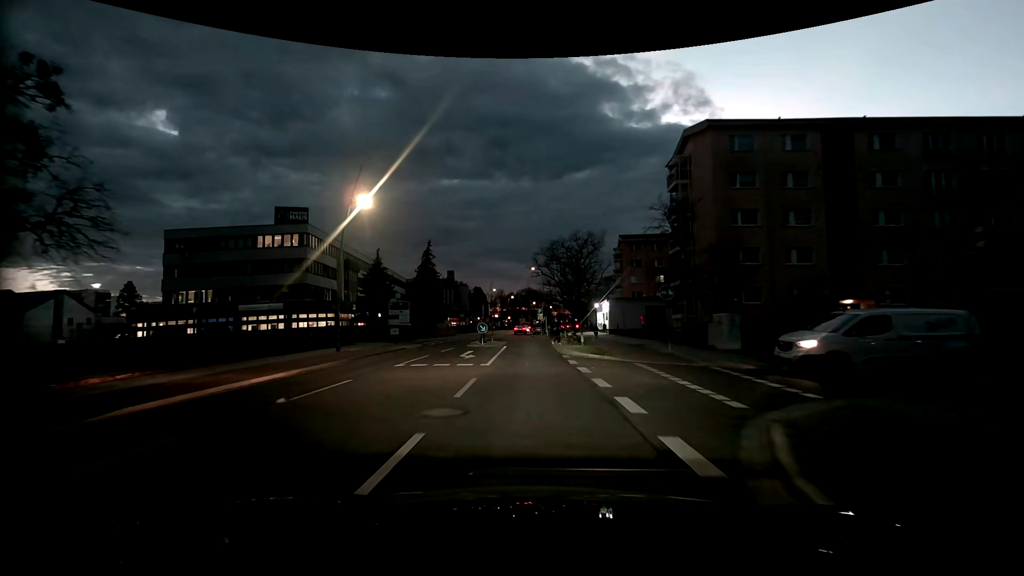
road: tertiary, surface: asphalt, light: Dusk
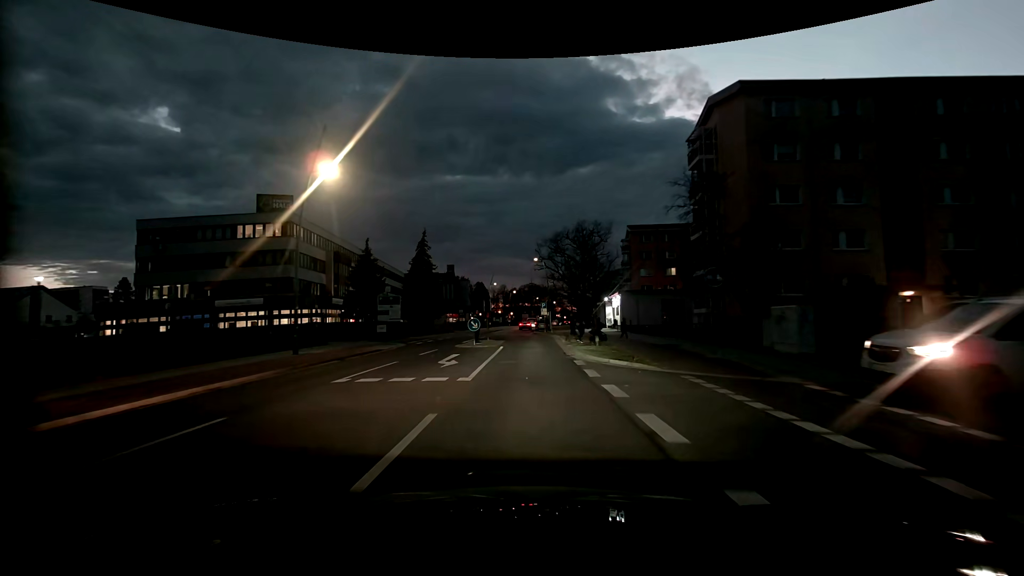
(0.0, +5.2) m; 0°
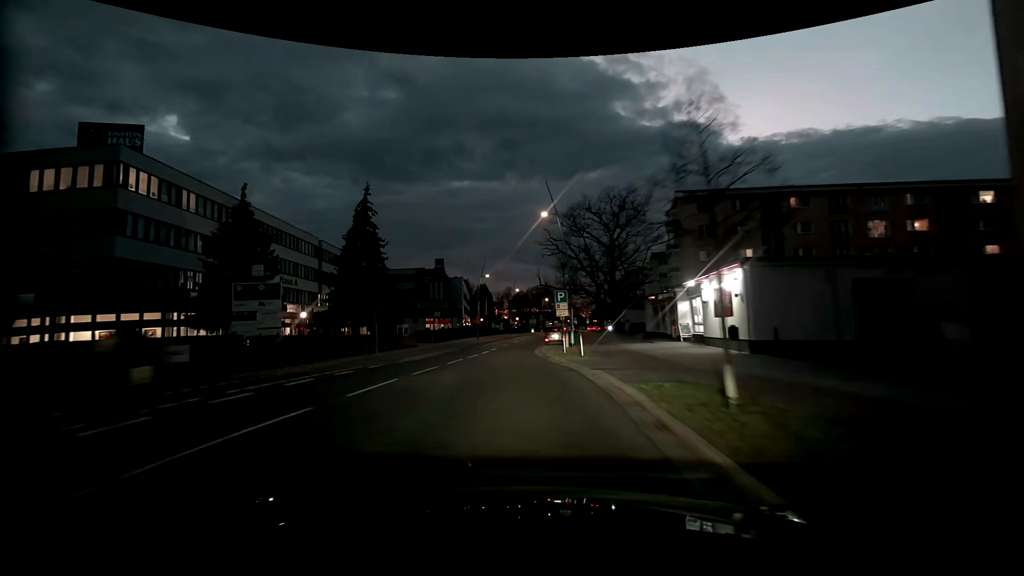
(-0.1, +26.5) m; -1°
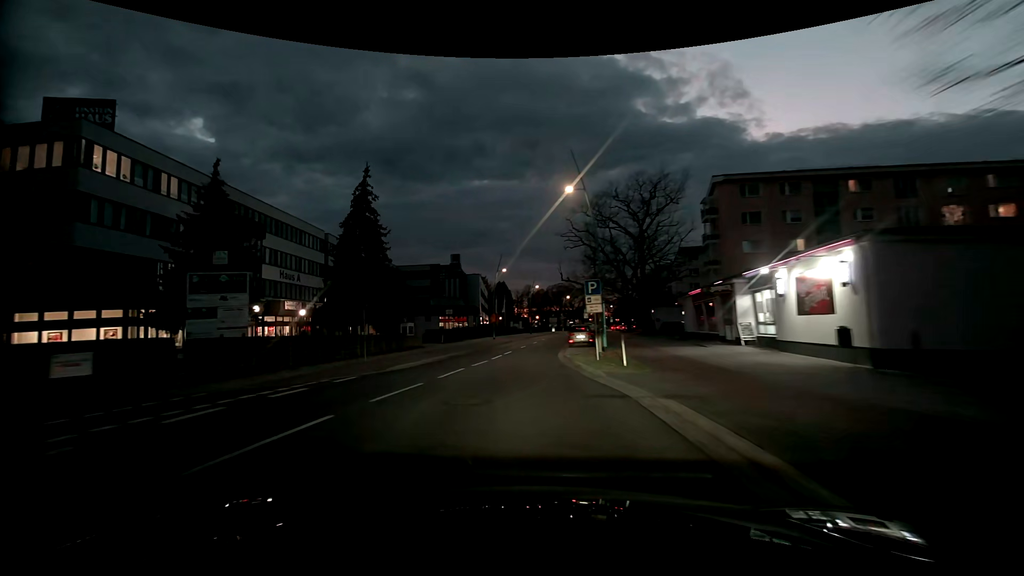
(-0.1, +5.5) m; -3°
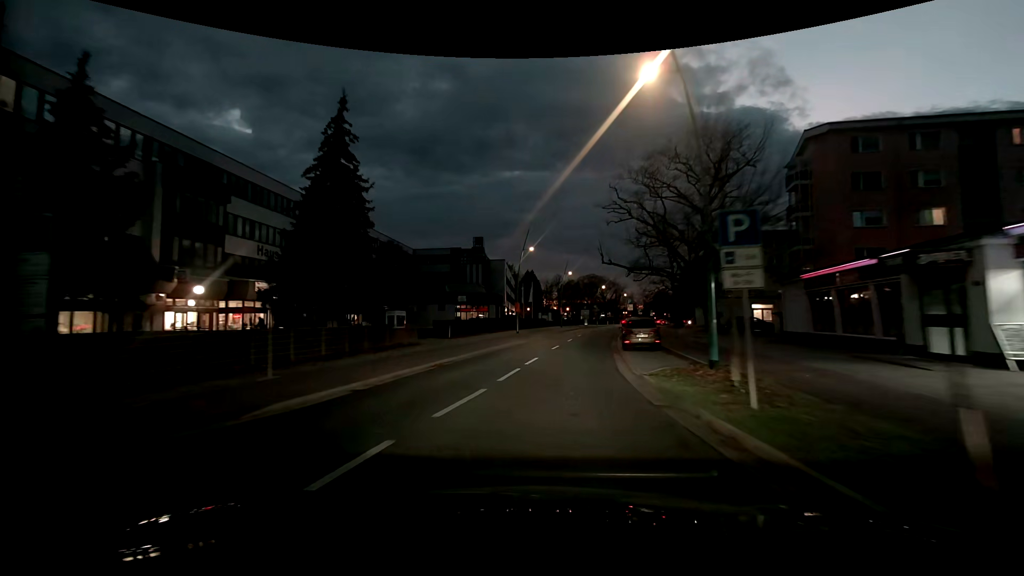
(-0.4, +11.3) m; -3°
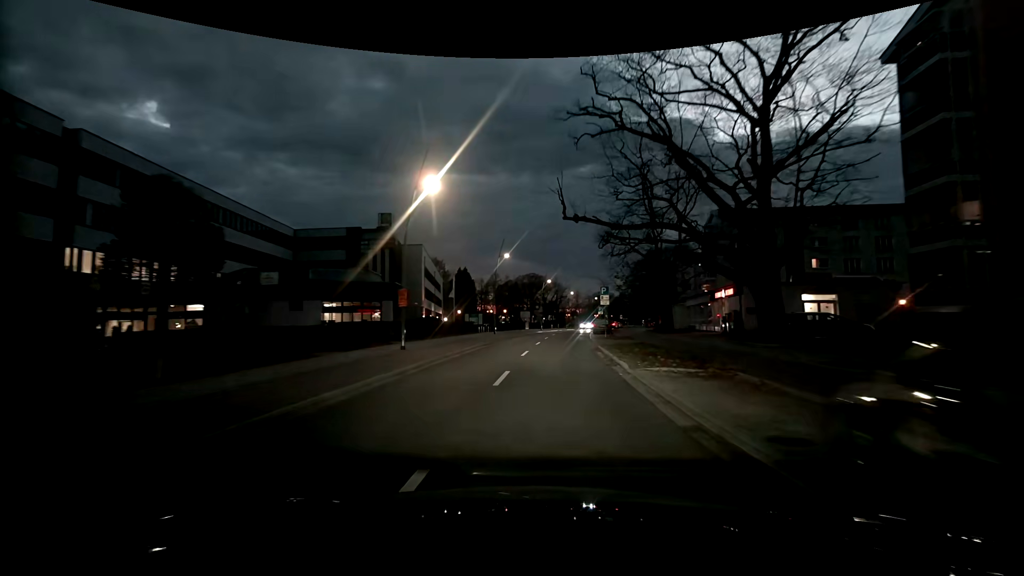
(+1.6, +23.5) m; +8°
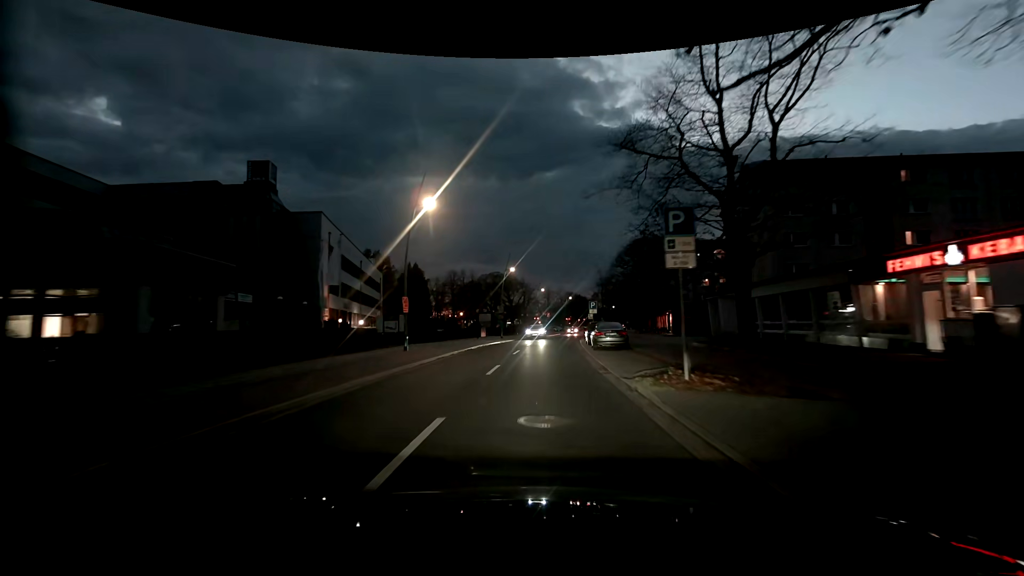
(+0.7, +24.5) m; +4°
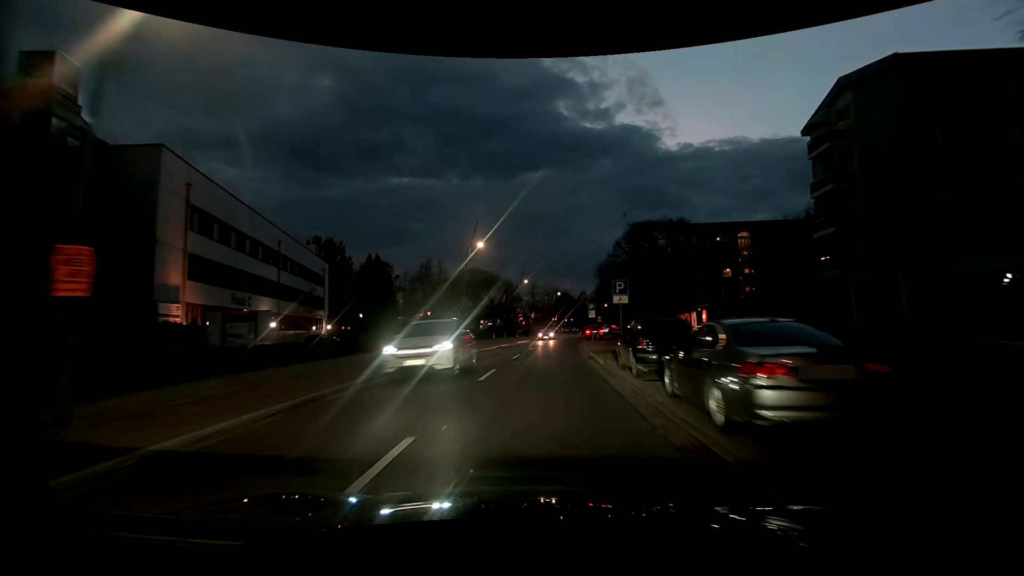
(+0.2, +19.3) m; +1°
(0, +10) (0, +20) (+1, +30) (+2, +40) (+3, +50) (+3, +60) (+5, +70) (+6, +80) (+8, +90) (+10, +99) m
